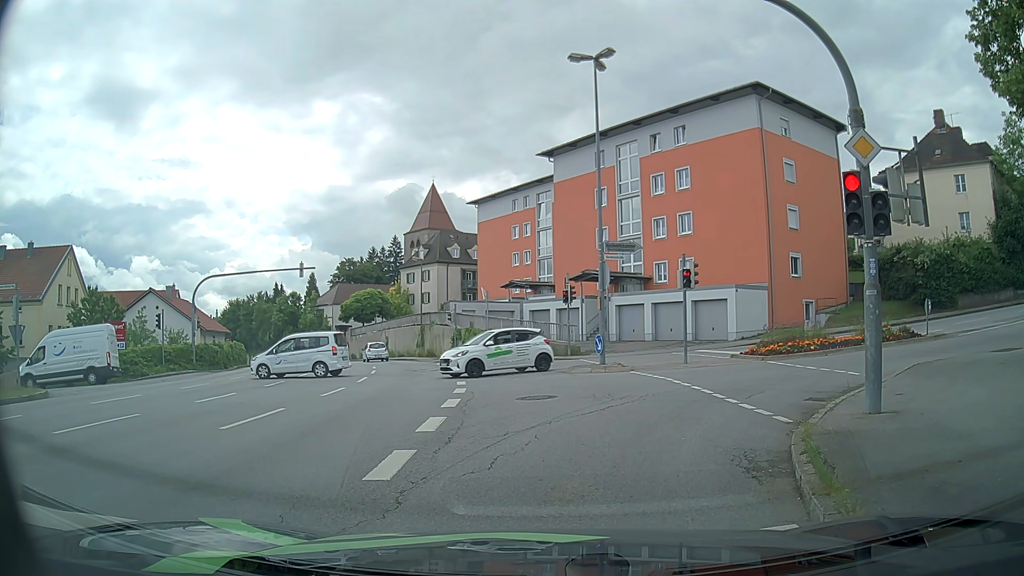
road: tertiary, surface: asphalt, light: Day
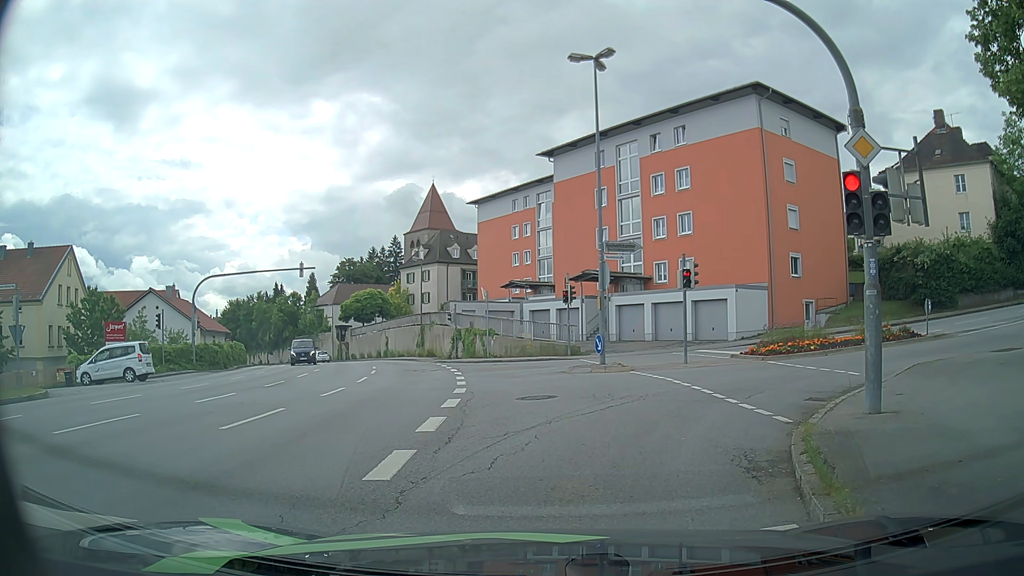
(0.0, 0.0) m; 0°
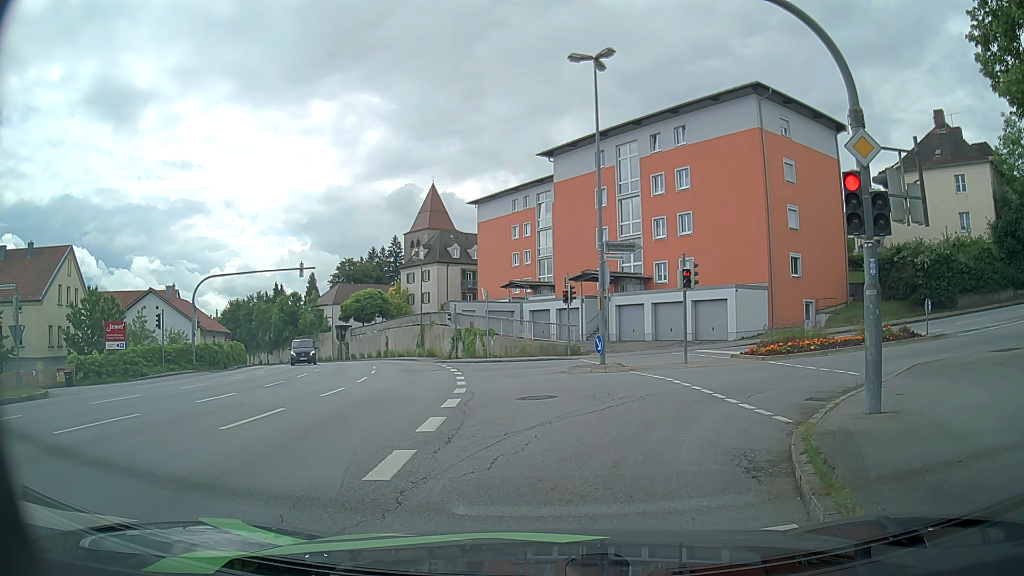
(0.0, 0.0) m; 0°
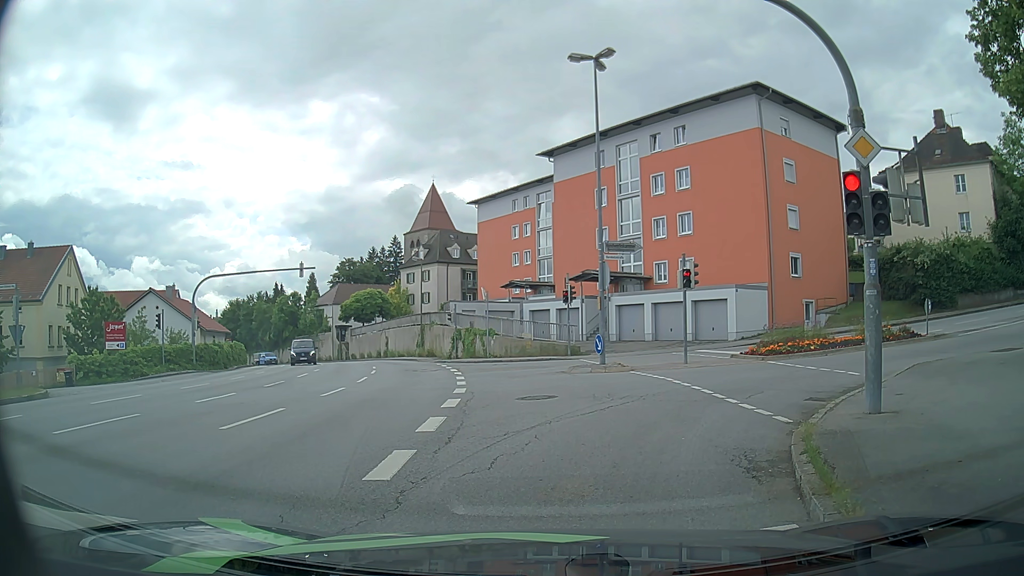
(0.0, 0.0) m; 0°
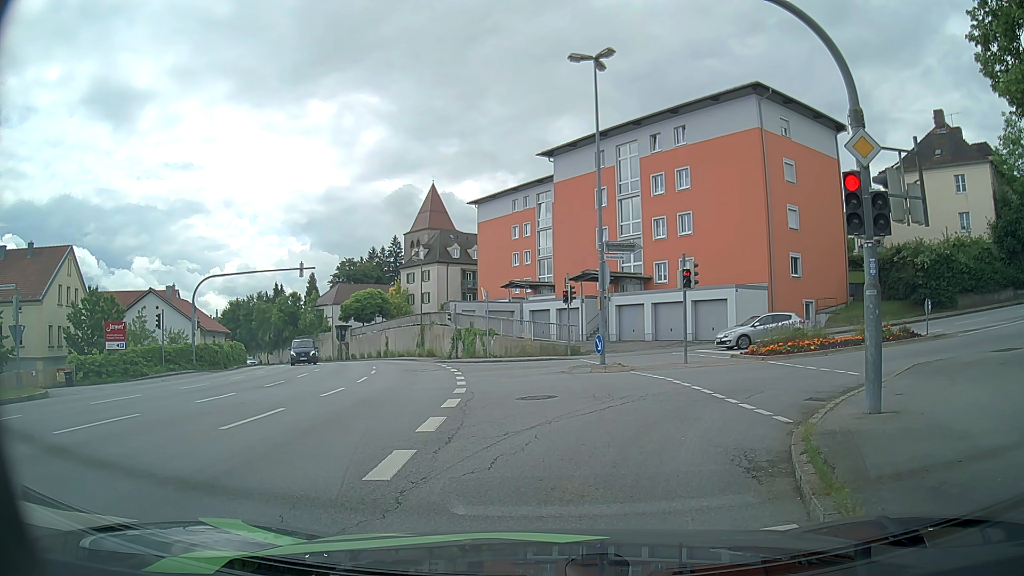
(0.0, 0.0) m; 0°
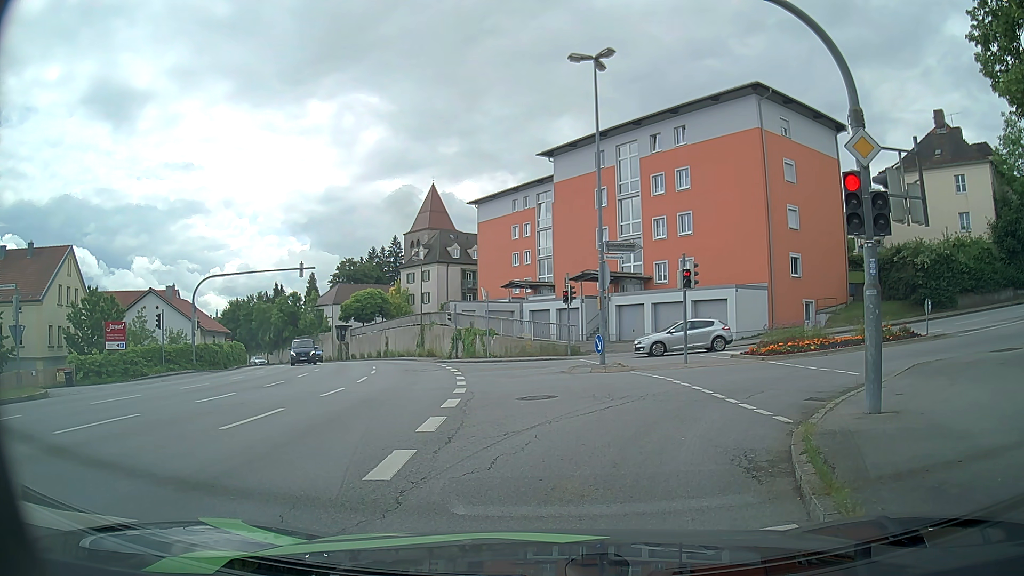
(0.0, 0.0) m; 0°
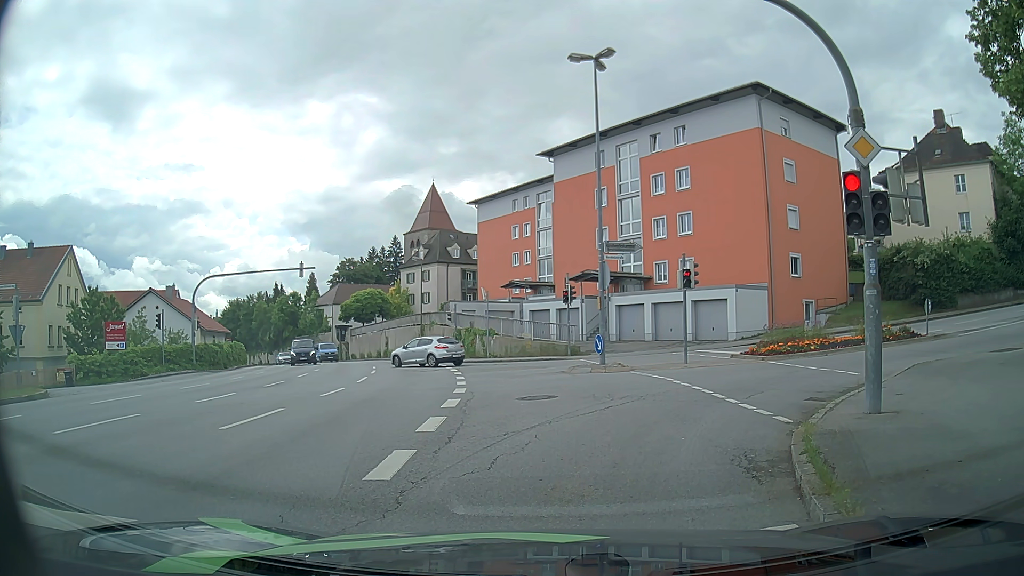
(0.0, 0.0) m; 0°
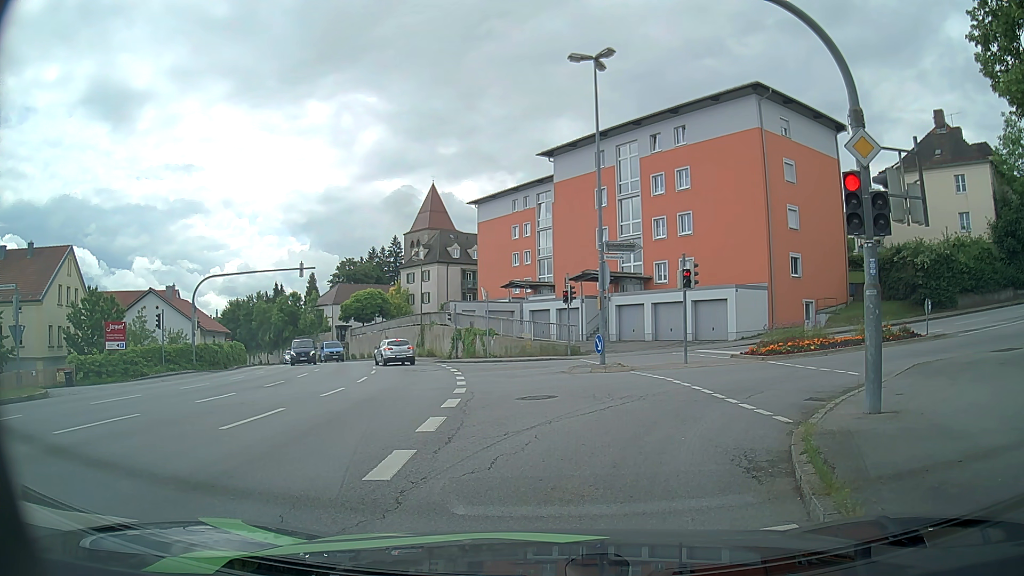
(0.0, 0.0) m; 0°
(0, +10) (+6, +18) (+15, +22) (+25, +25) (+34, +28) (+44, +31) (+53, +34) (+63, +37) (+73, +39) (+82, +41) m
